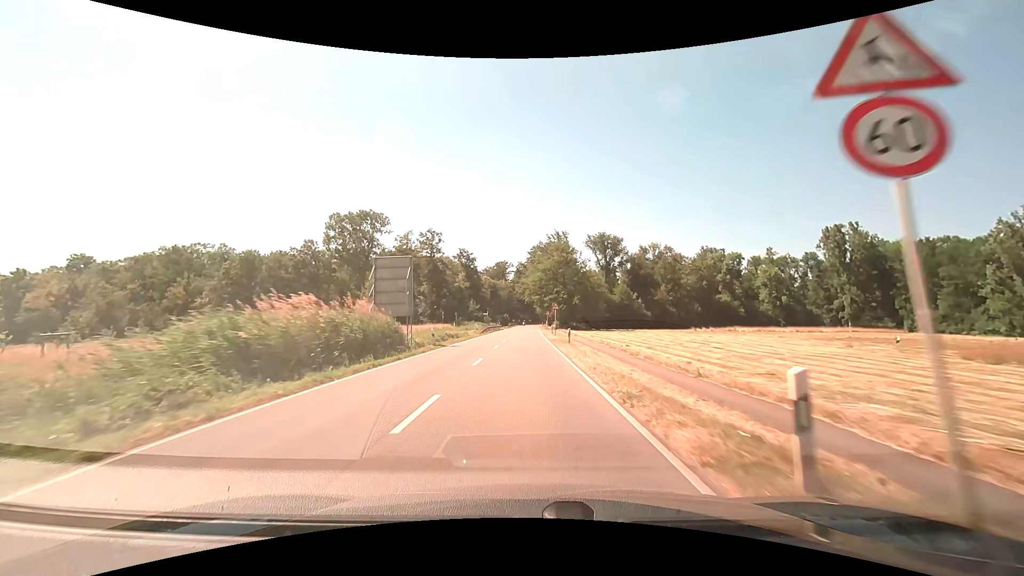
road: secondary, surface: asphalt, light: Day
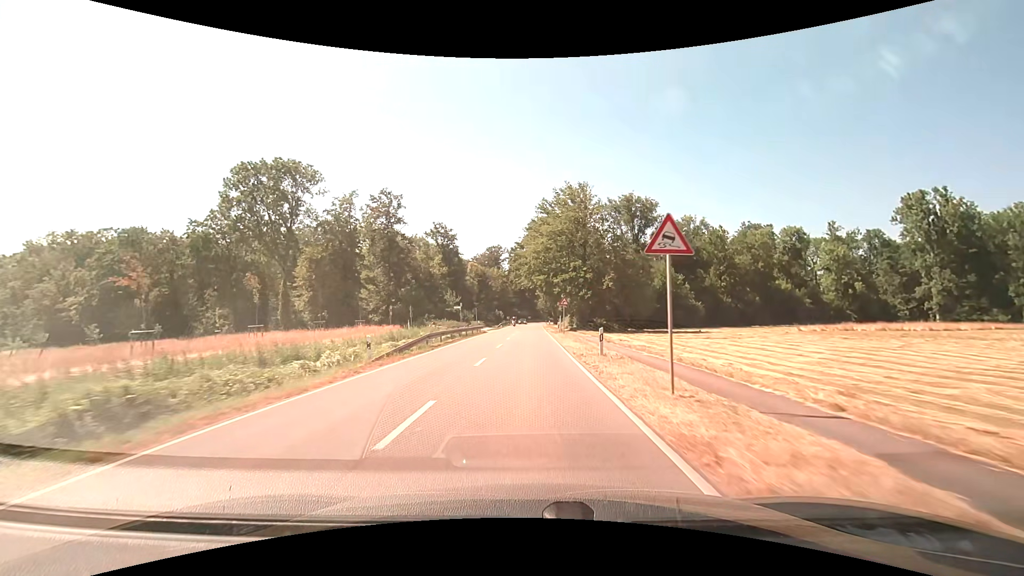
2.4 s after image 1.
(0.0, +36.9) m; 0°
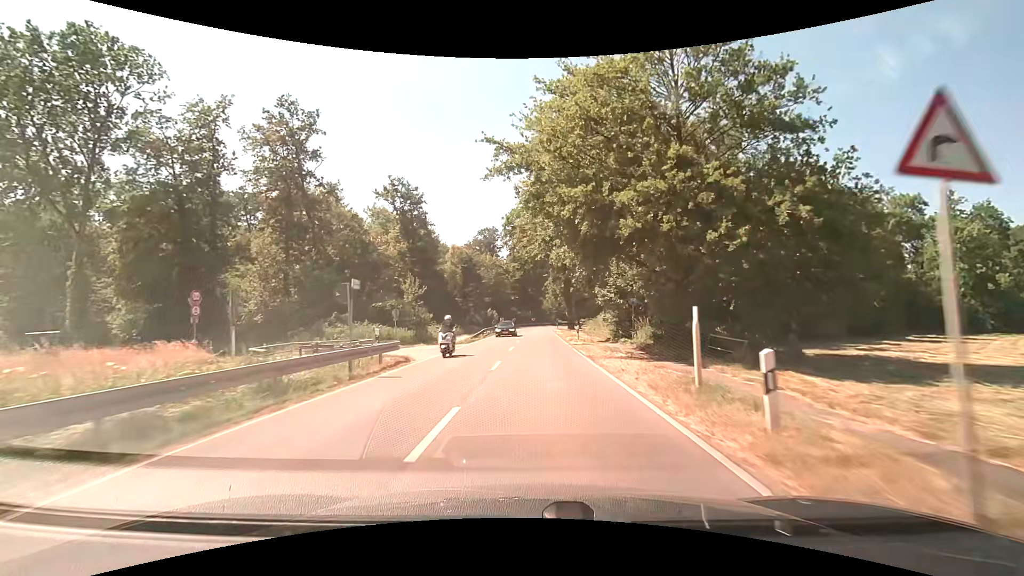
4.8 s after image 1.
(-0.1, +36.7) m; 0°
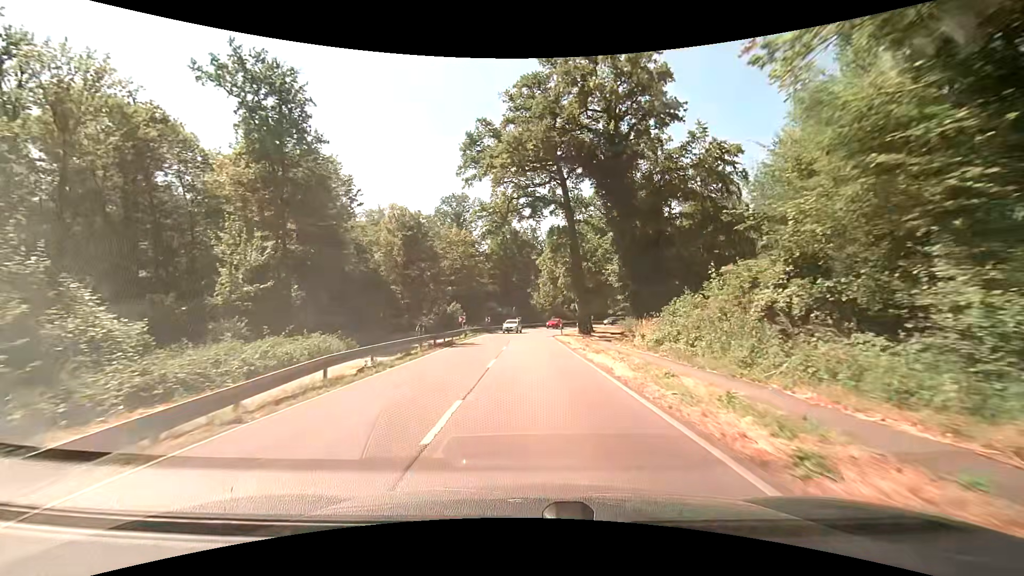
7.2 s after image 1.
(+0.4, +35.4) m; +1°
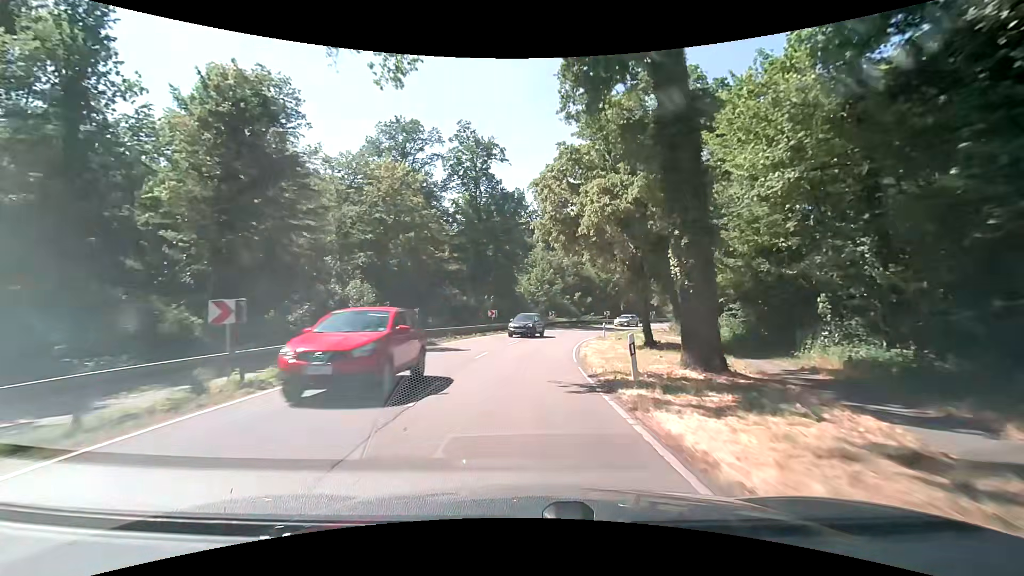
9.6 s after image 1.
(+0.4, +33.9) m; +2°
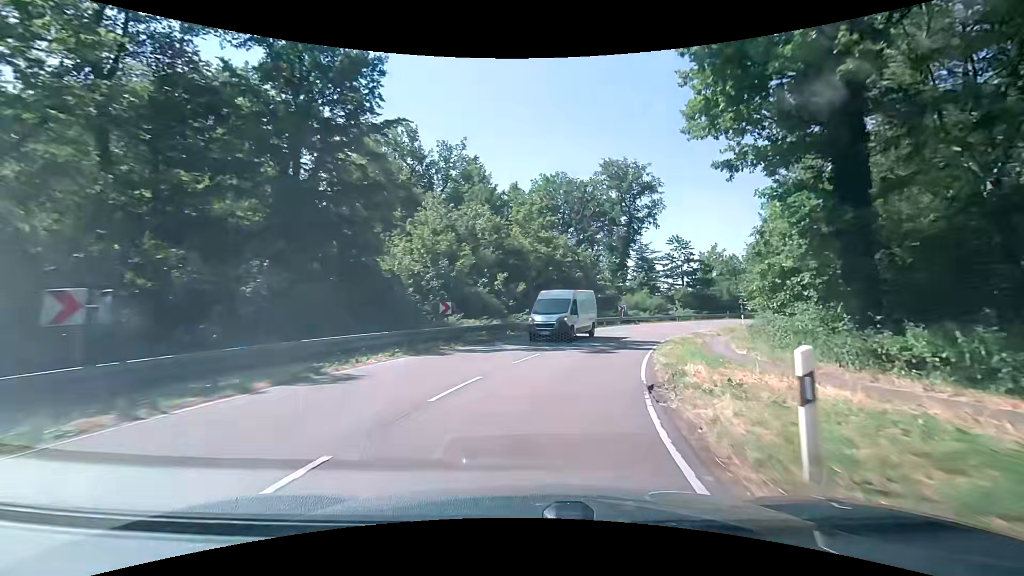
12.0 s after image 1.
(+2.2, +32.5) m; +10°
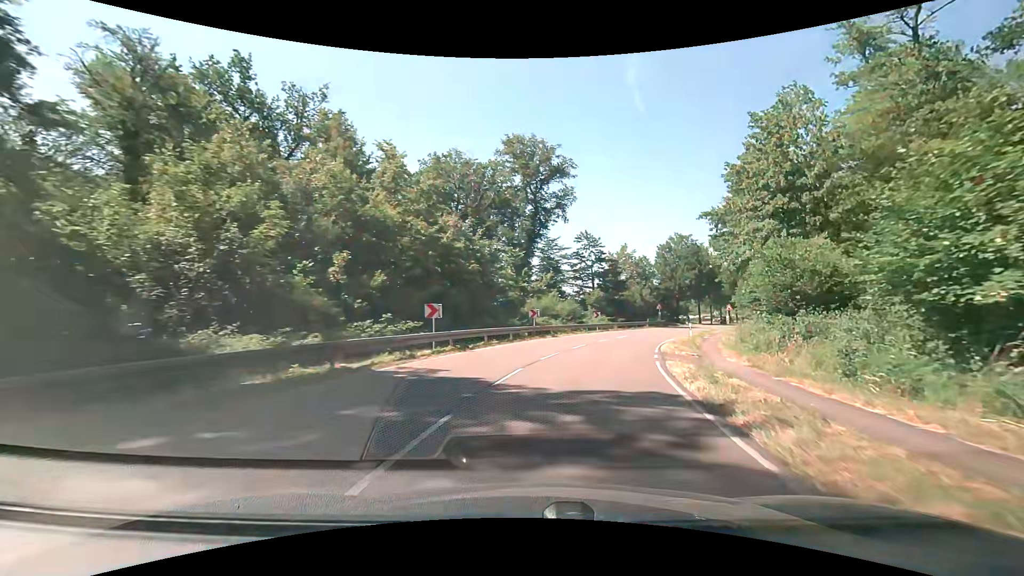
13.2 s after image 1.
(+1.4, +15.7) m; +12°
